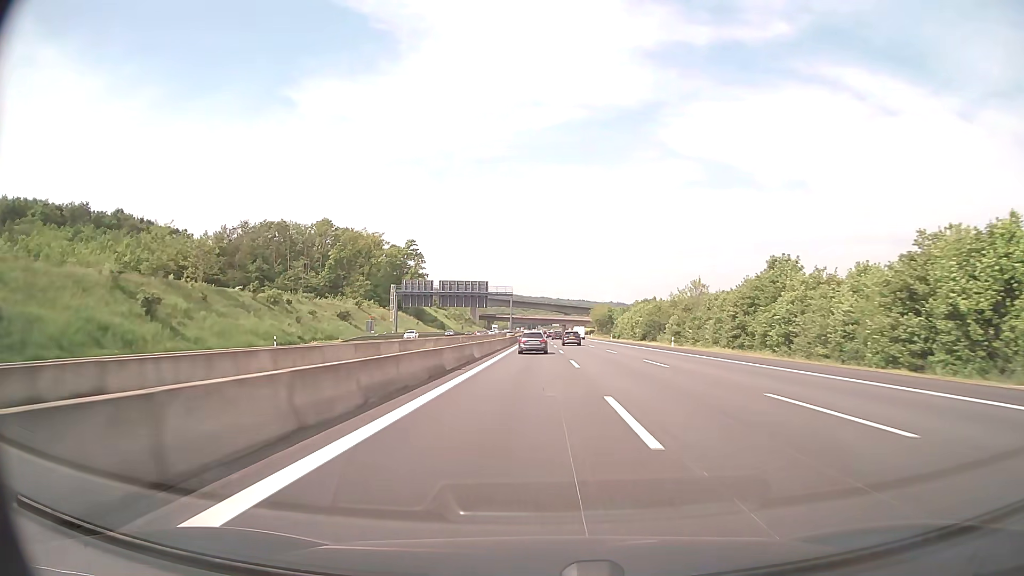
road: motorway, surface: asphalt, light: Day
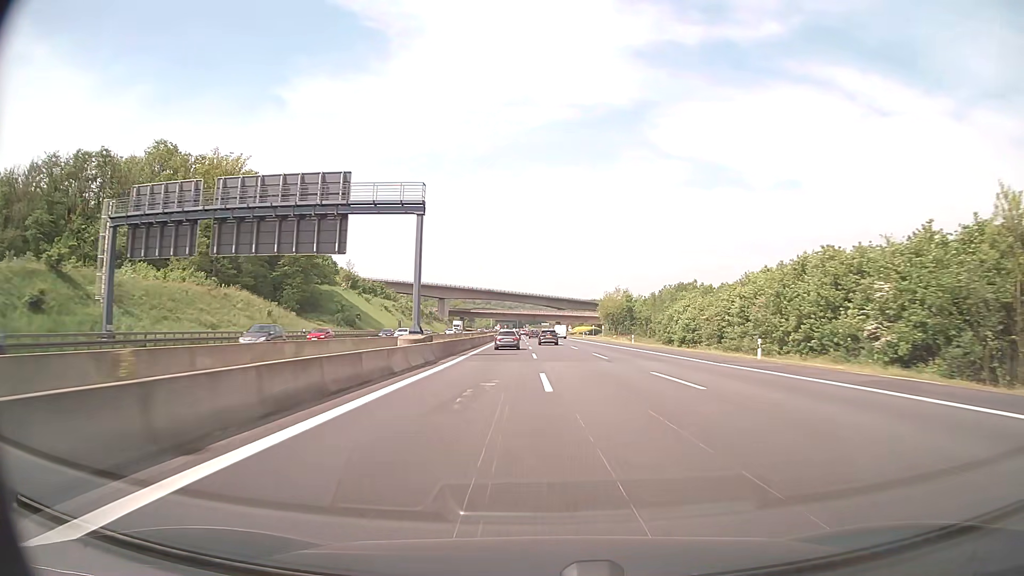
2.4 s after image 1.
(+0.4, +82.8) m; +1°
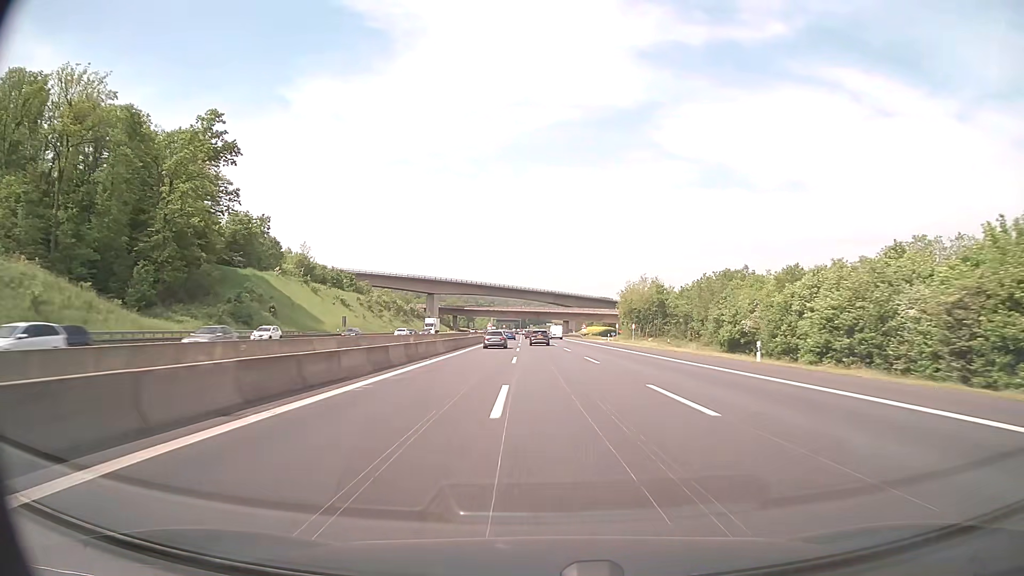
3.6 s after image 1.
(-0.1, +40.7) m; 0°
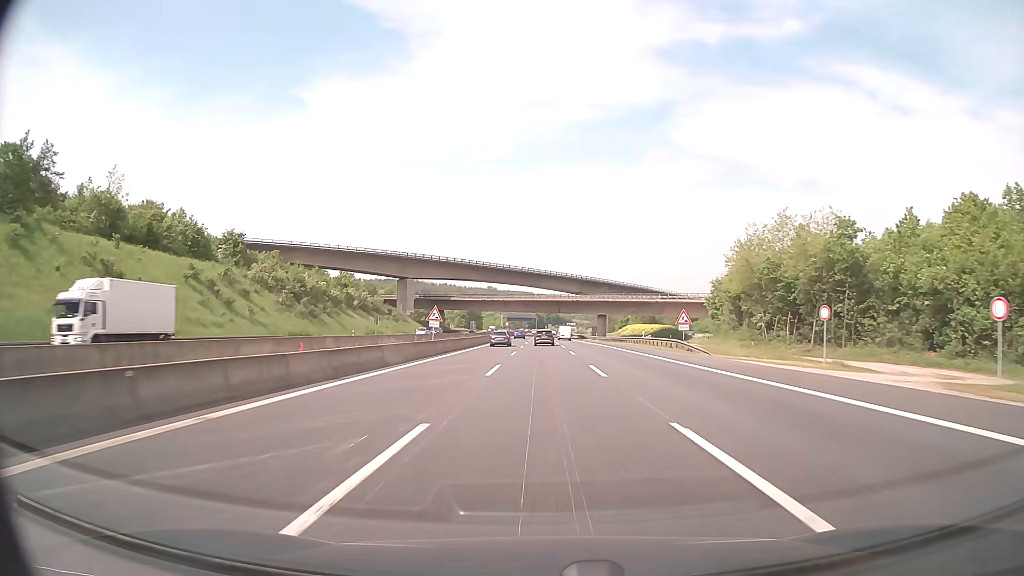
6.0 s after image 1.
(-1.0, +79.4) m; -2°
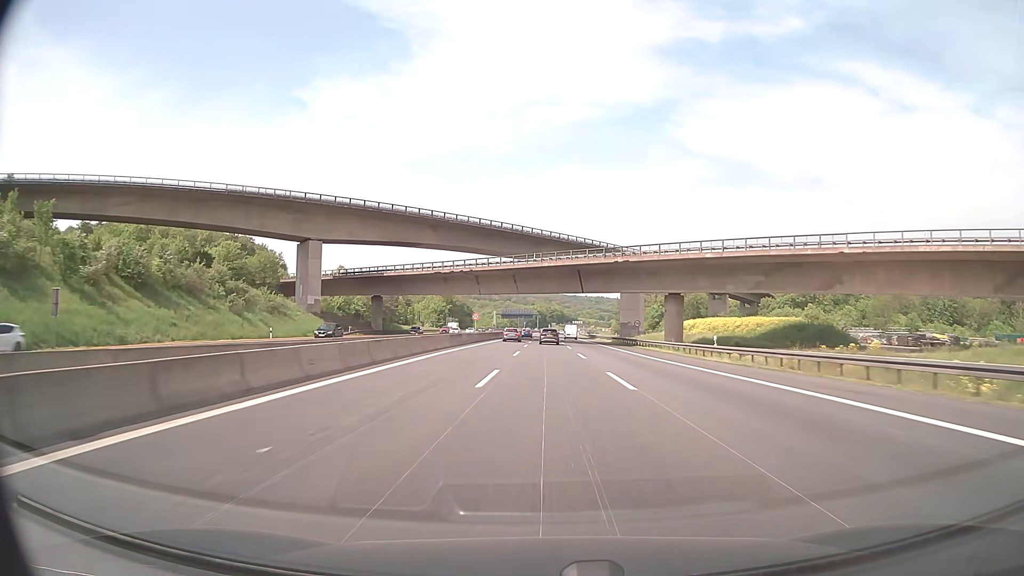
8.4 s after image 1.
(-0.5, +76.8) m; 0°
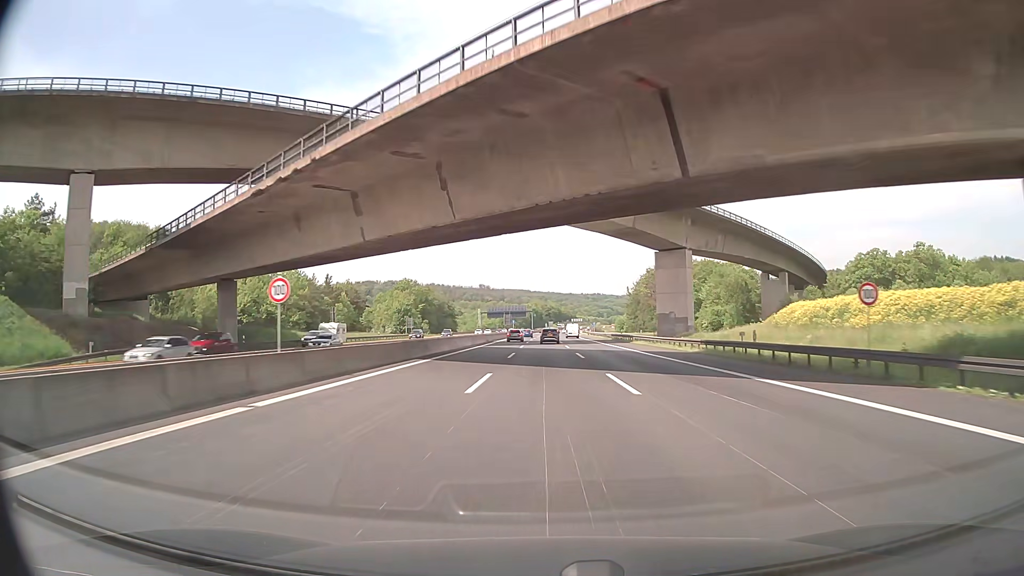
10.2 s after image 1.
(+0.1, +55.1) m; 0°
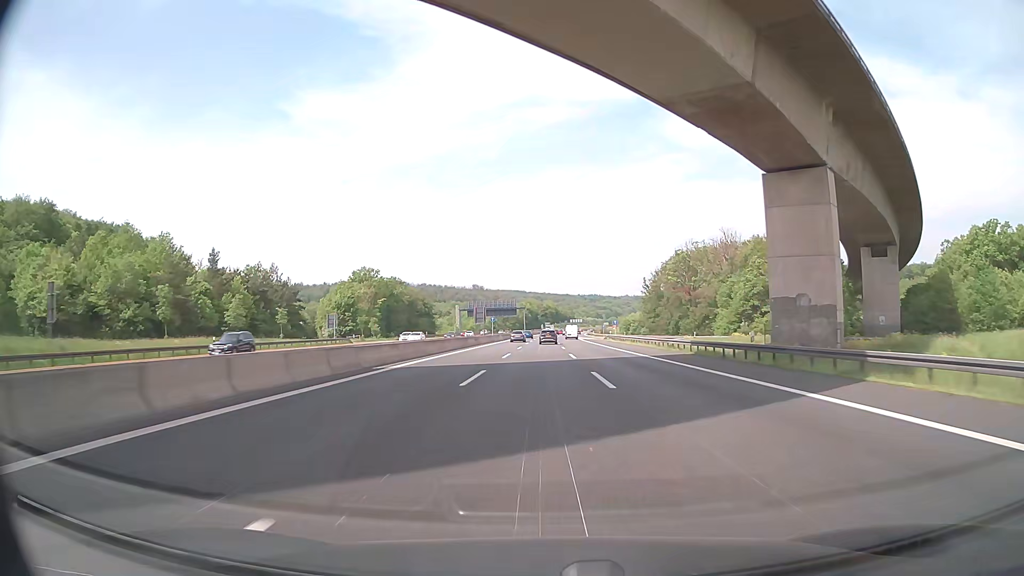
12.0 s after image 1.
(-0.1, +52.7) m; 0°
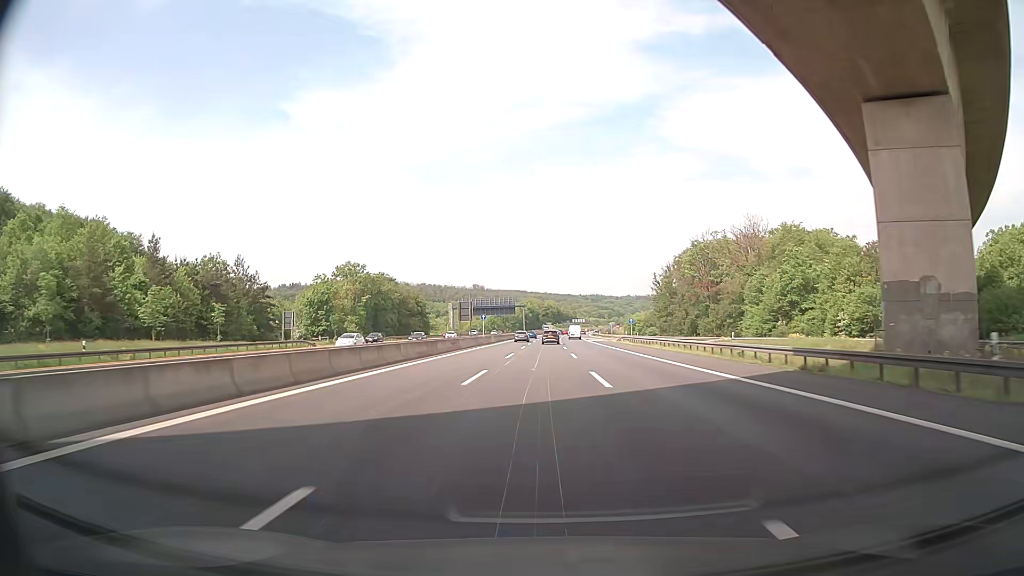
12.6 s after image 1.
(+0.1, +17.3) m; 0°
(0, +10) (0, +20) (0, +30) (0, +40) (0, +50) (0, +60) (0, +70) (0, +80) (0, +90) (+1, +100) m
